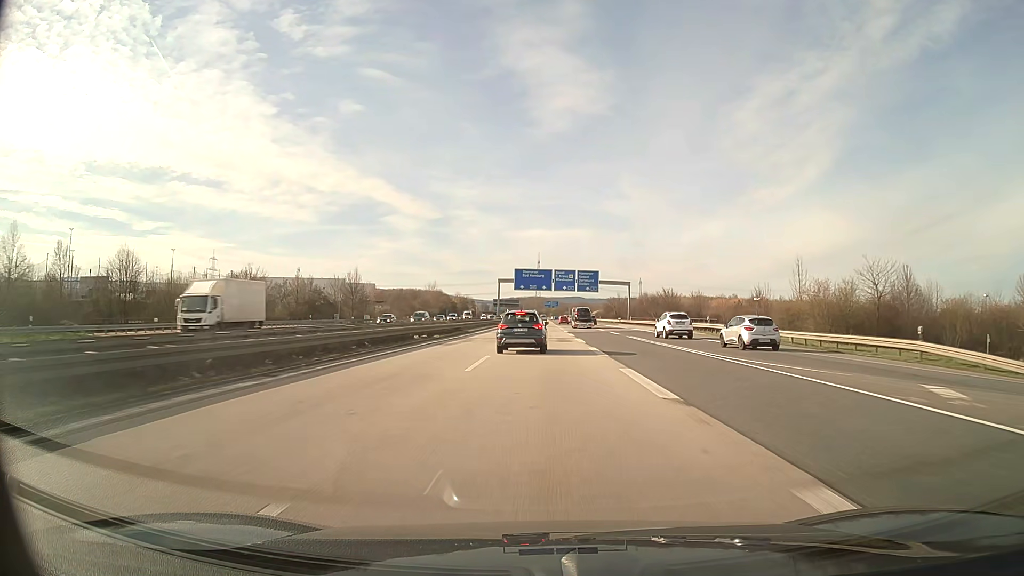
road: motorway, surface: asphalt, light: Day
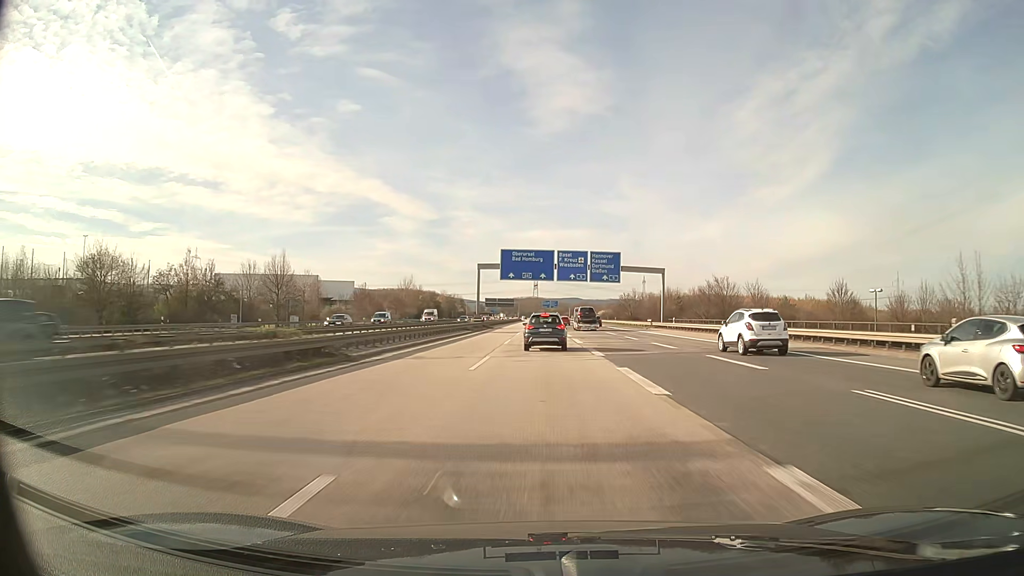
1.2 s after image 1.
(0.0, +34.9) m; 0°
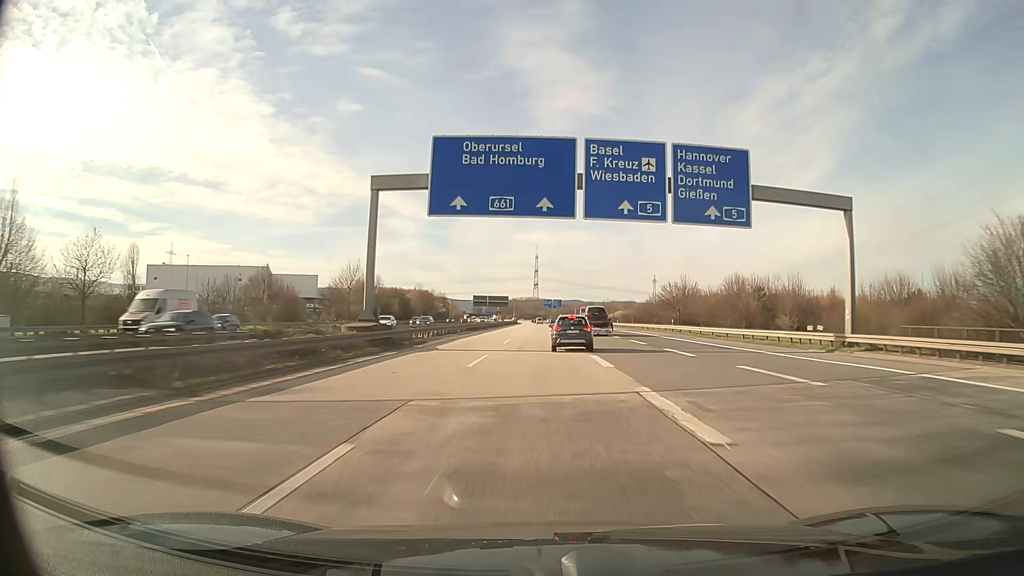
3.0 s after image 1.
(+0.1, +52.3) m; 0°
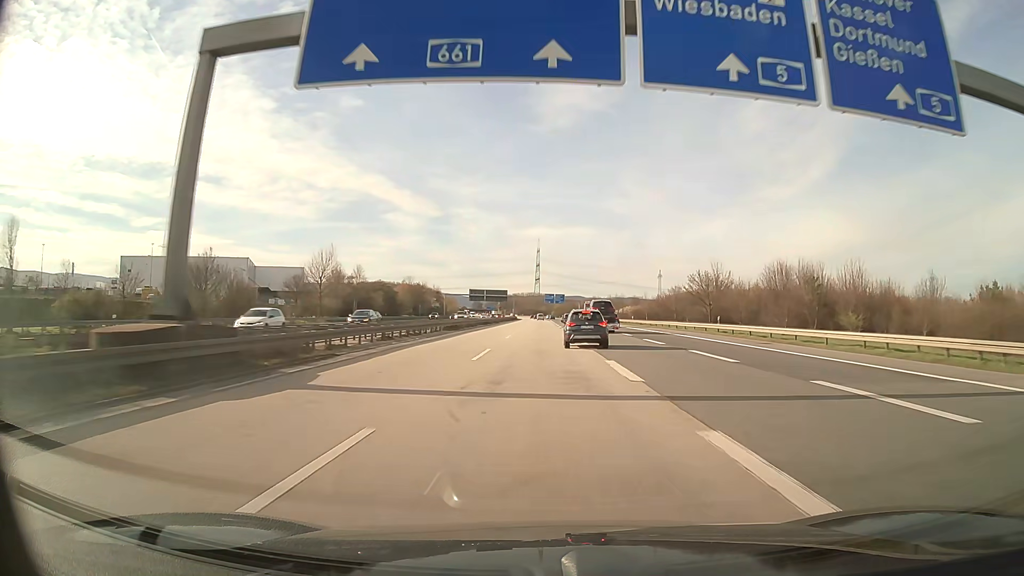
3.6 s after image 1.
(0.0, +17.2) m; 0°
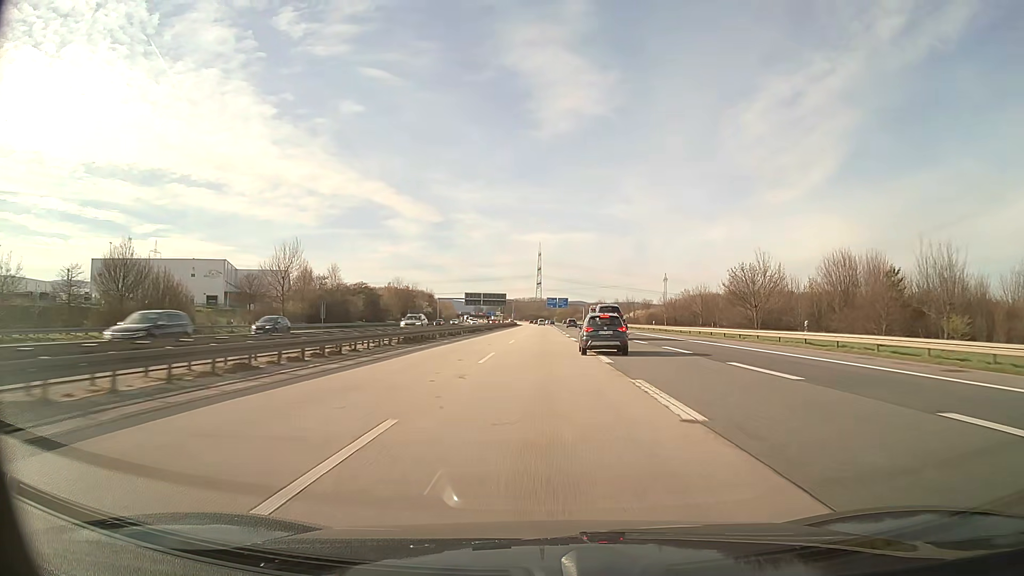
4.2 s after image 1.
(0.0, +17.0) m; 0°
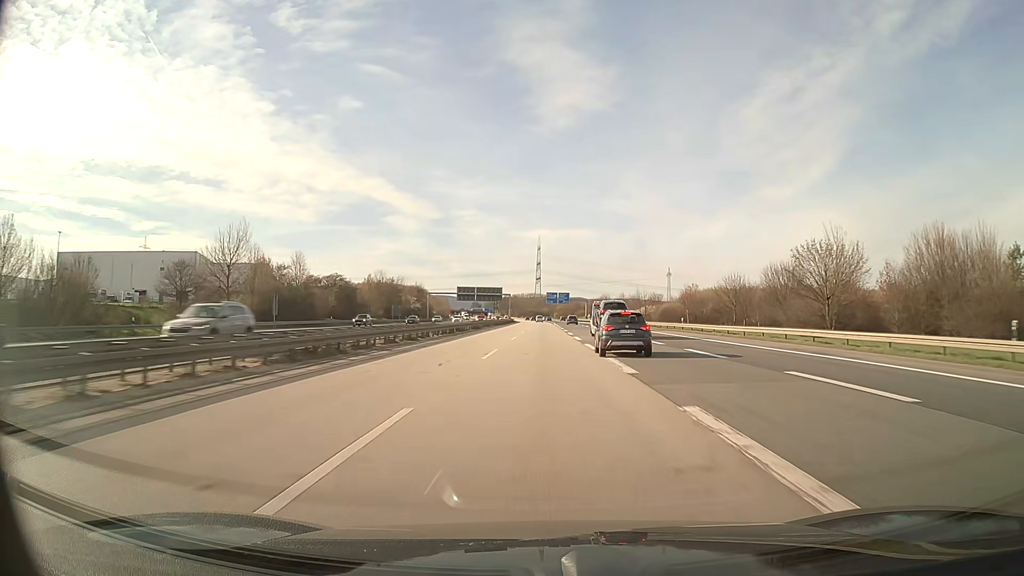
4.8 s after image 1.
(0.0, +17.0) m; 0°
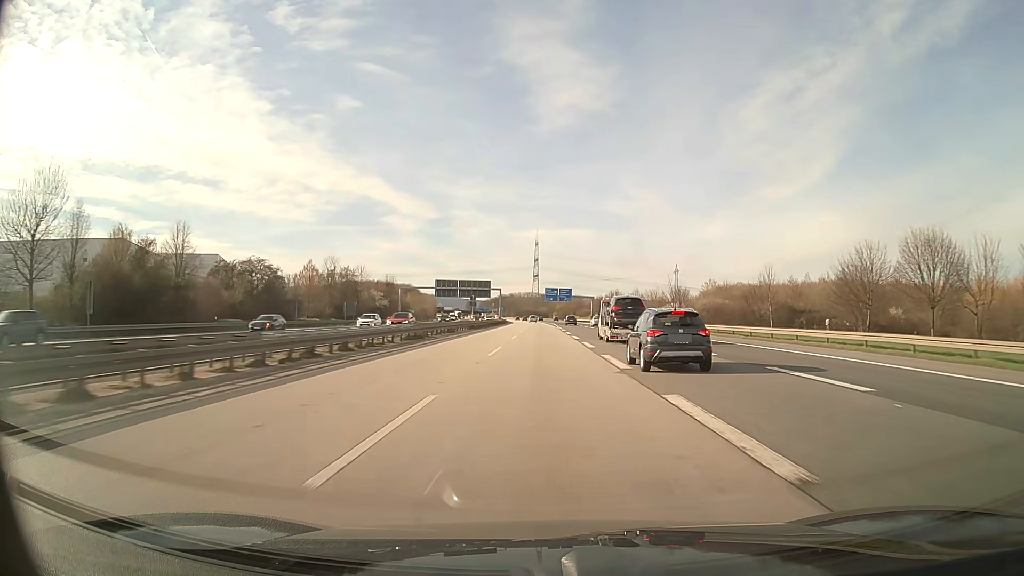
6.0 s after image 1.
(0.0, +34.2) m; 0°
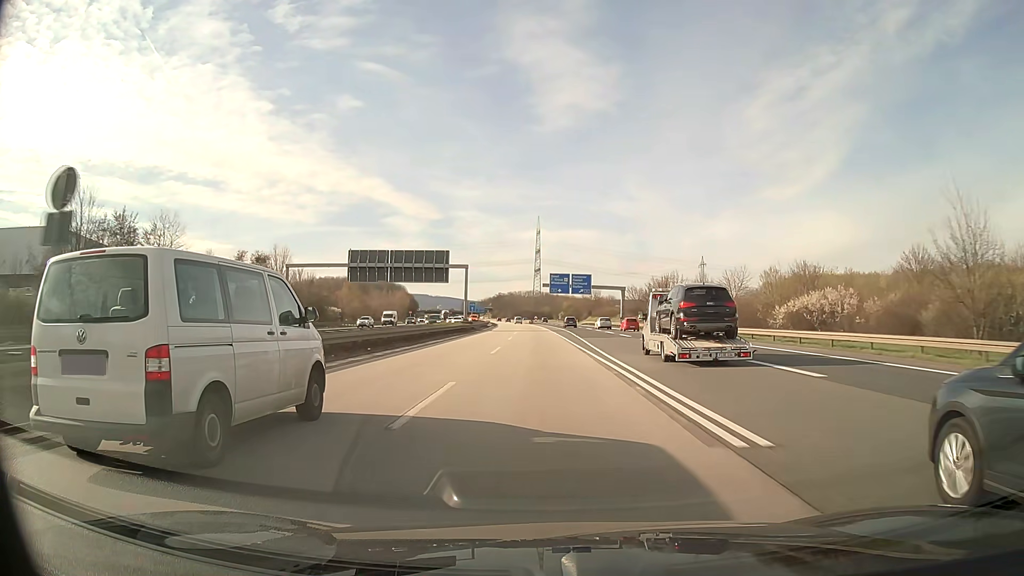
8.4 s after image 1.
(0.0, +69.0) m; 0°
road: motorway_link
(0, +10) (0, +20) (0, +30) (0, +40) (0, +50) (-1, +60) (-1, +70) (-1, +80) (-1, +90) (-2, +100) m
